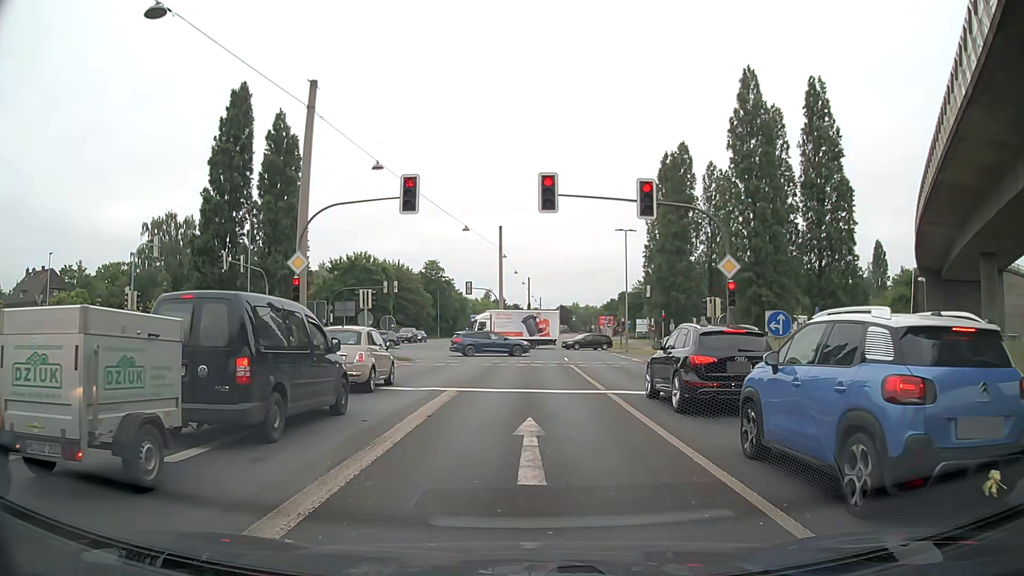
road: trunk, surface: asphalt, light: Day
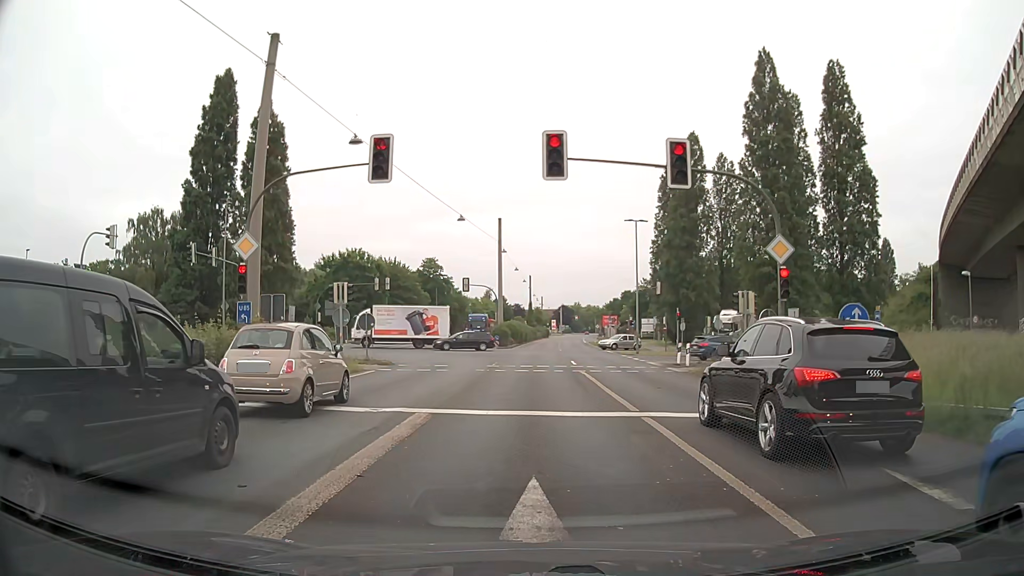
(0.0, +4.6) m; 0°
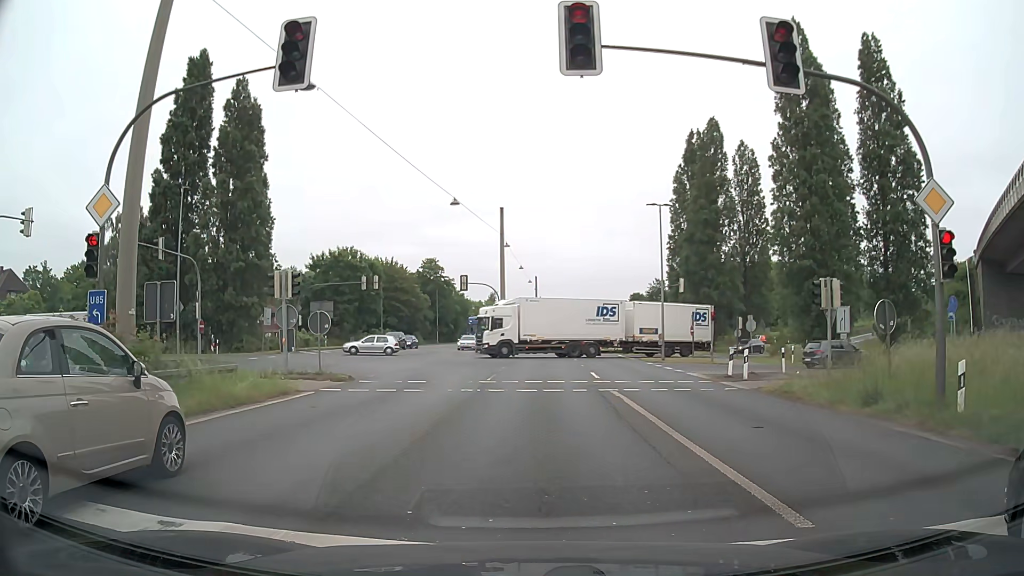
(0.0, +7.3) m; -1°
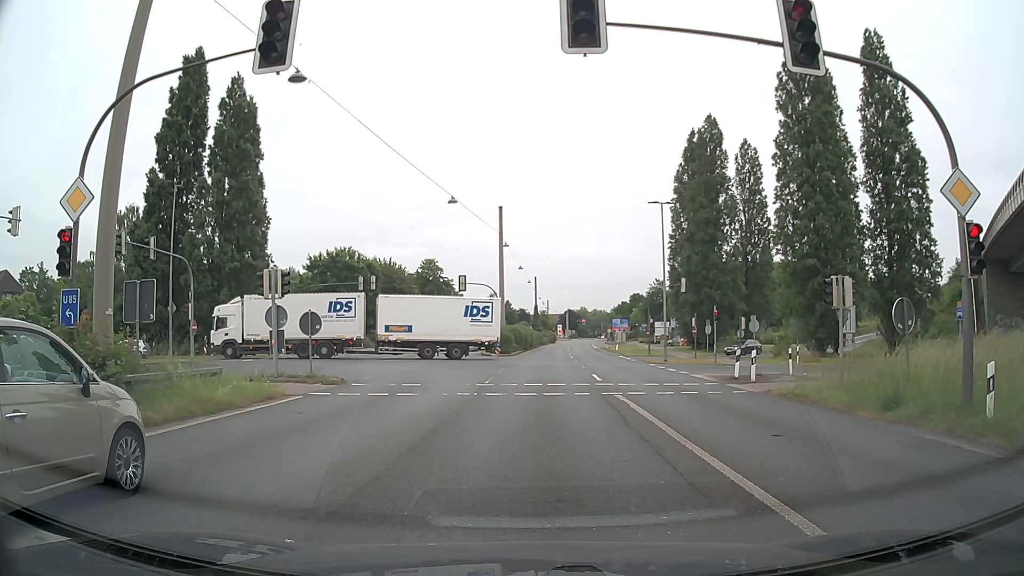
(0.0, +0.9) m; 0°
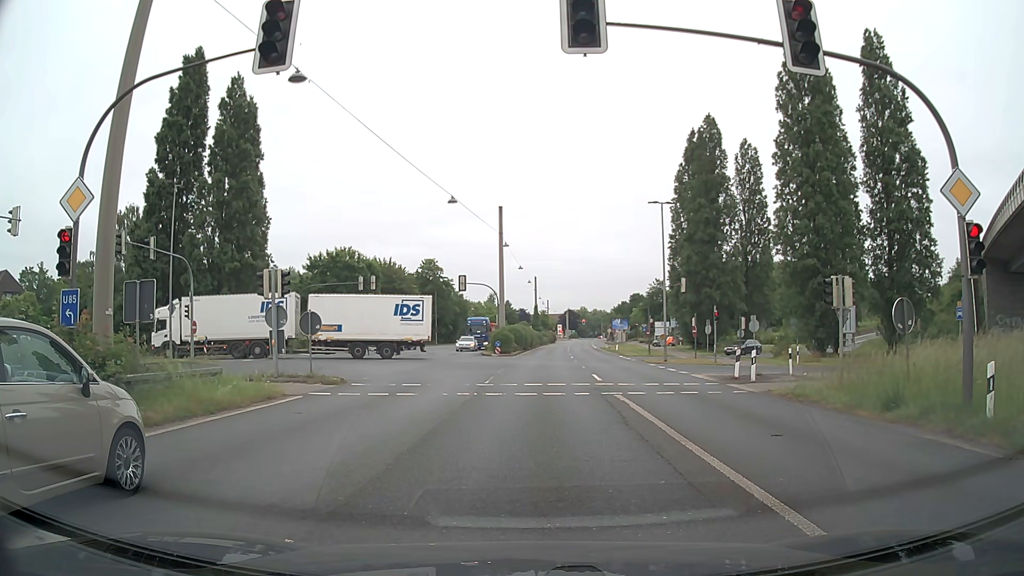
(0.0, 0.0) m; 0°
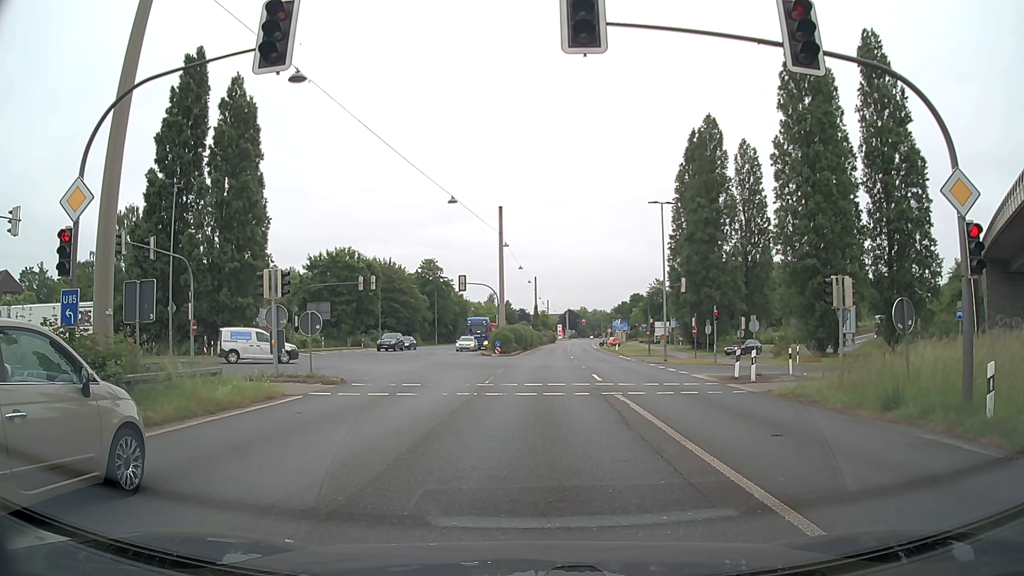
(0.0, 0.0) m; 0°
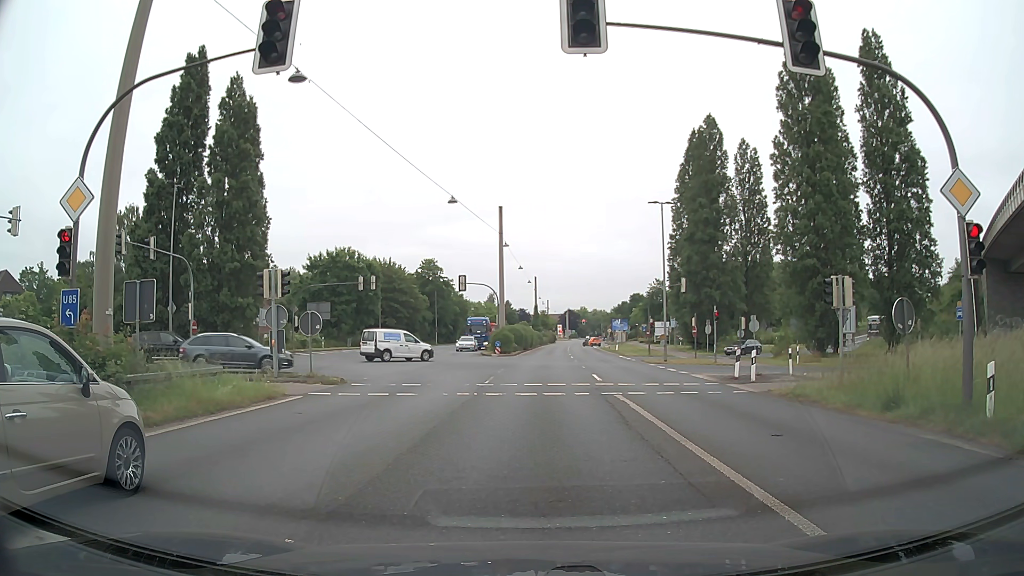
(0.0, 0.0) m; 0°
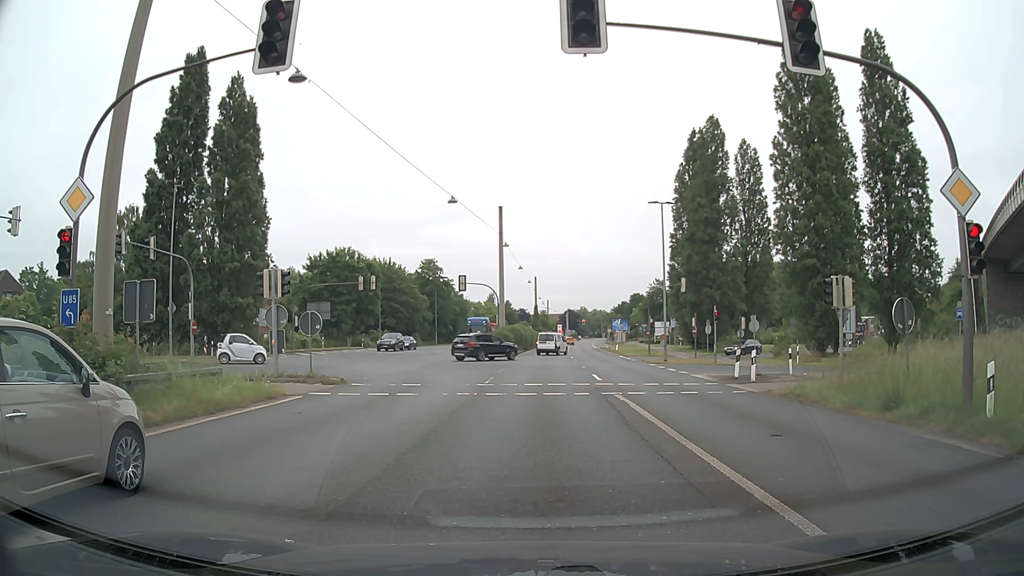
(0.0, 0.0) m; 0°
